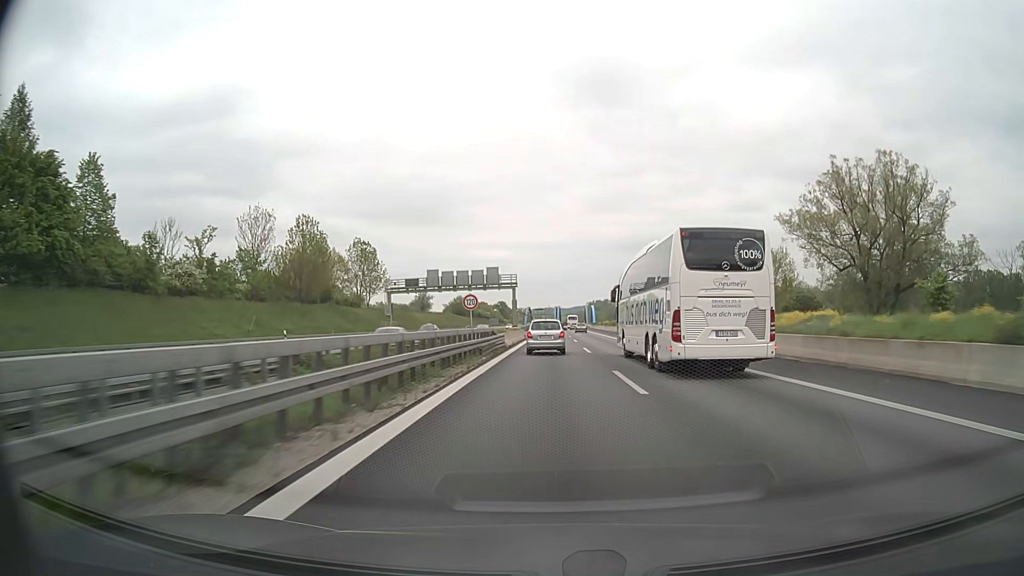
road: motorway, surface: asphalt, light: Day
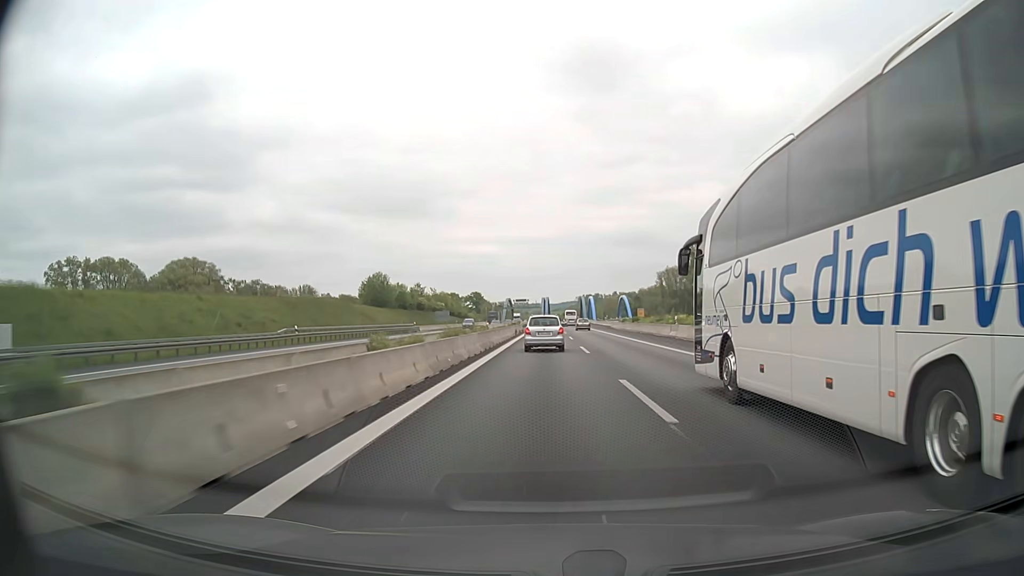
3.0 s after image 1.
(+1.0, +94.5) m; +1°
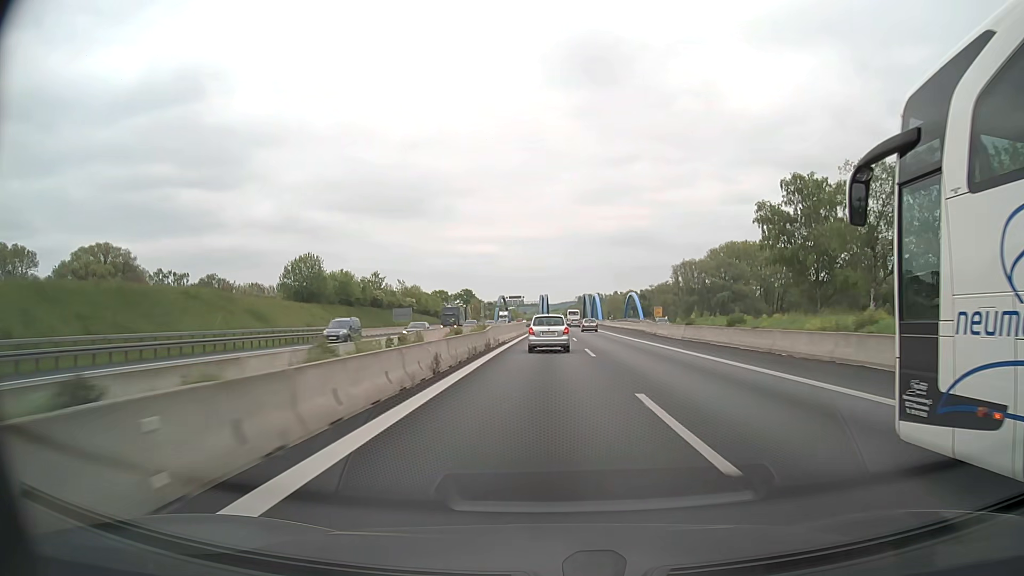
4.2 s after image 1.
(0.0, +38.7) m; 0°
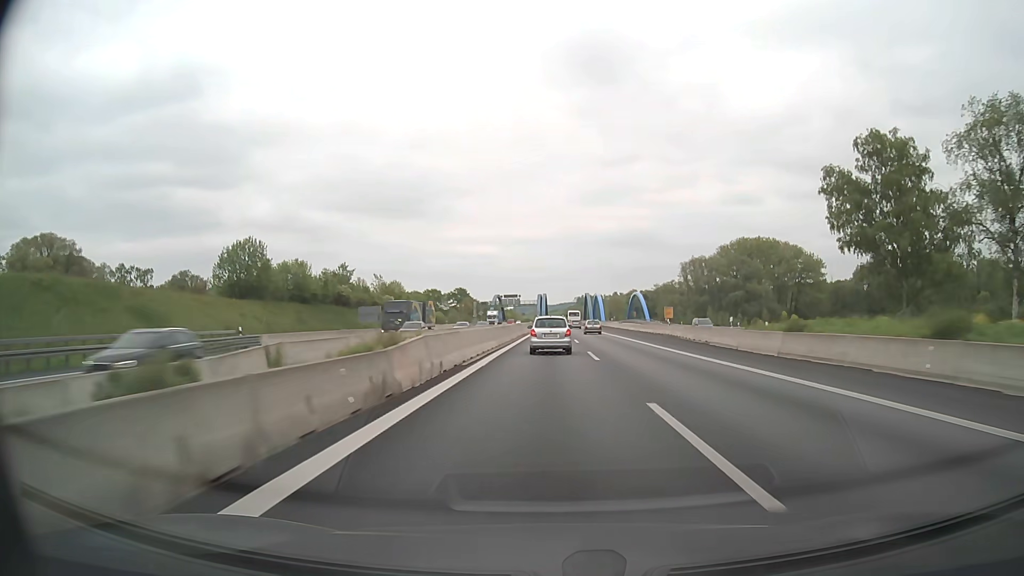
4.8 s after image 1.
(0.0, +19.1) m; 0°
(0, +10) (0, +20) (0, +30) (0, +40) (0, +50) (0, +60) (0, +70) (0, +80) (+1, +90) (+1, +100) m
